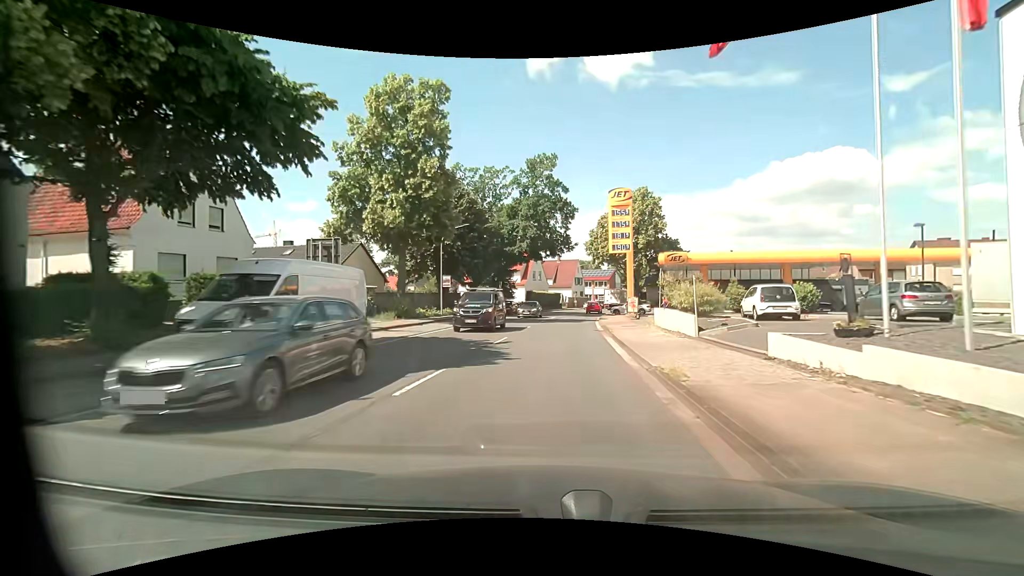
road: primary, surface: asphalt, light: Day
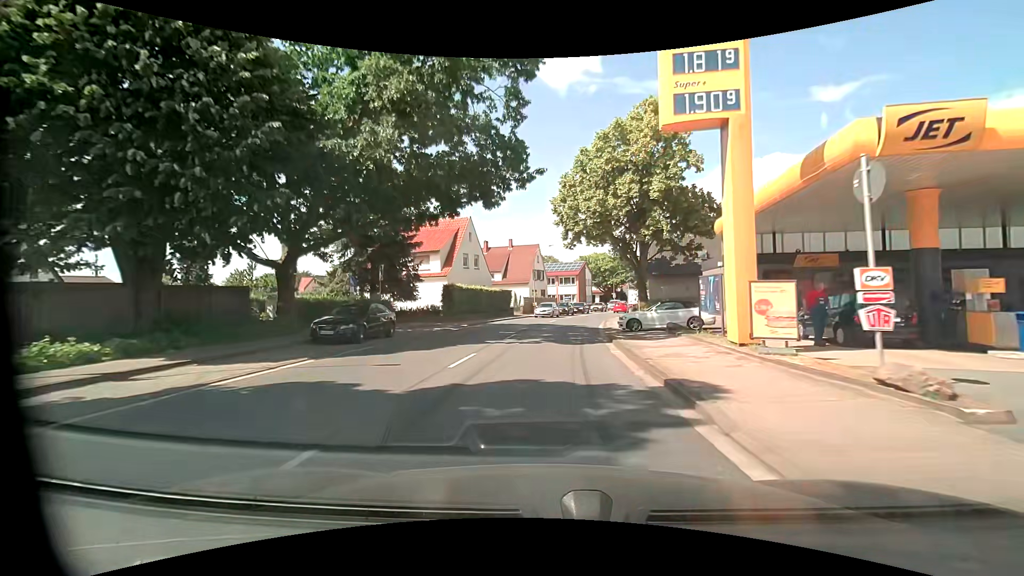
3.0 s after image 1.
(+1.3, +32.3) m; +4°
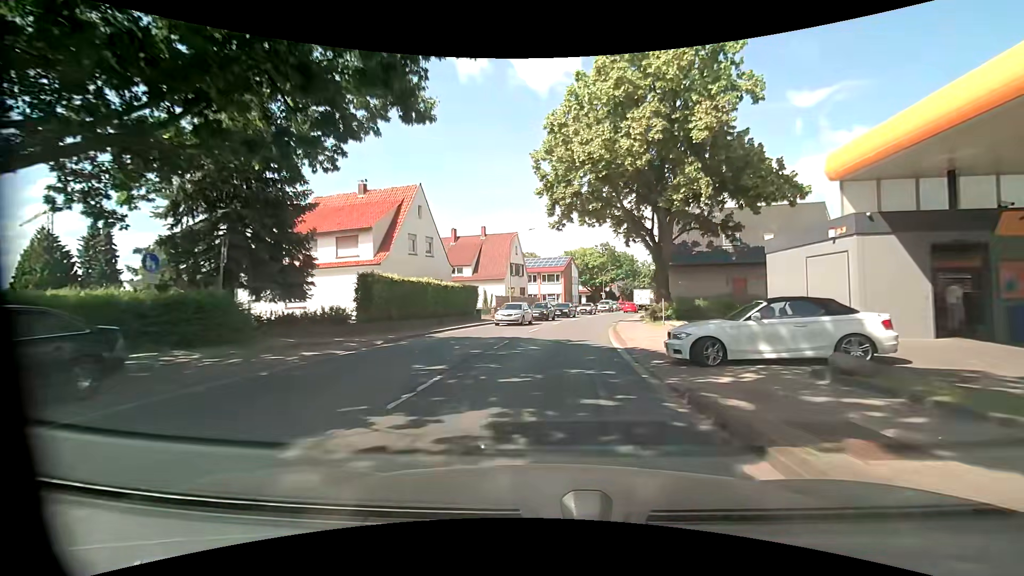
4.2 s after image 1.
(+0.2, +13.1) m; +3°
(0, +10) (+1, +20) (+1, +30) (+3, +40) (+5, +50) (+7, +59) (+10, +69) (+13, +79) (+16, +88) (+19, +98) m
